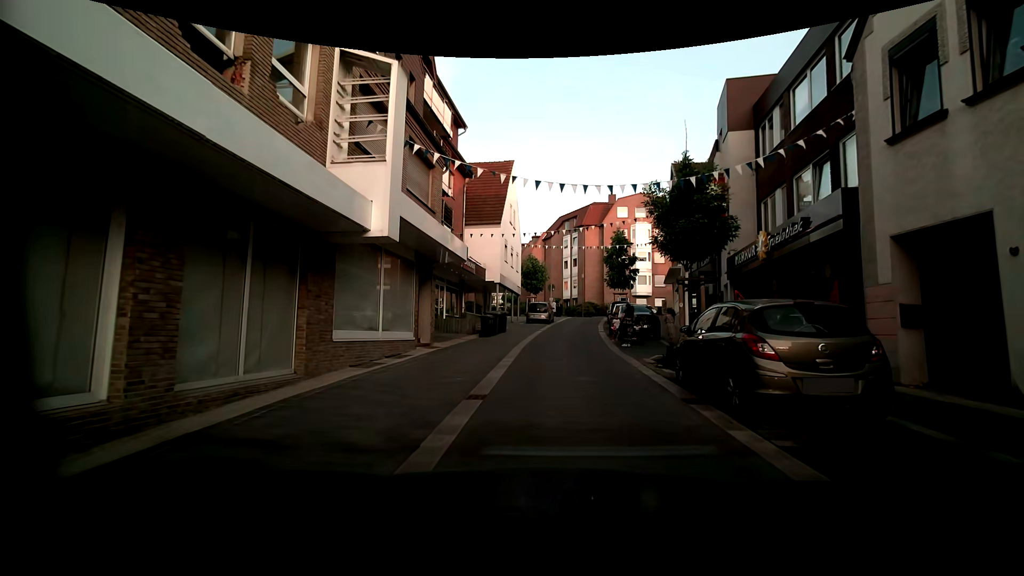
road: residential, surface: paving_stones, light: Day
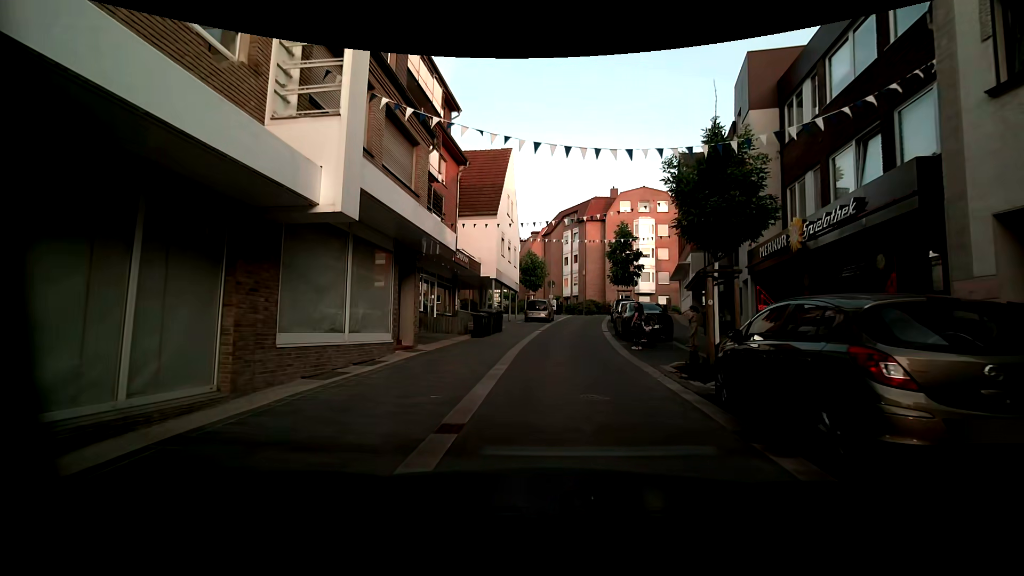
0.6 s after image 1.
(0.0, +2.1) m; -2°
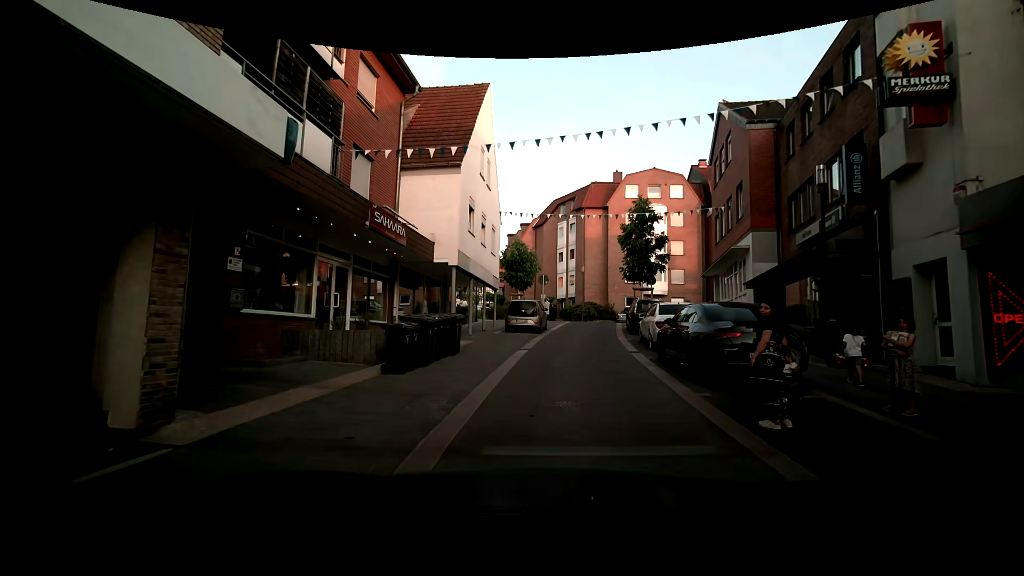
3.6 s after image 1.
(+0.2, +9.8) m; +4°
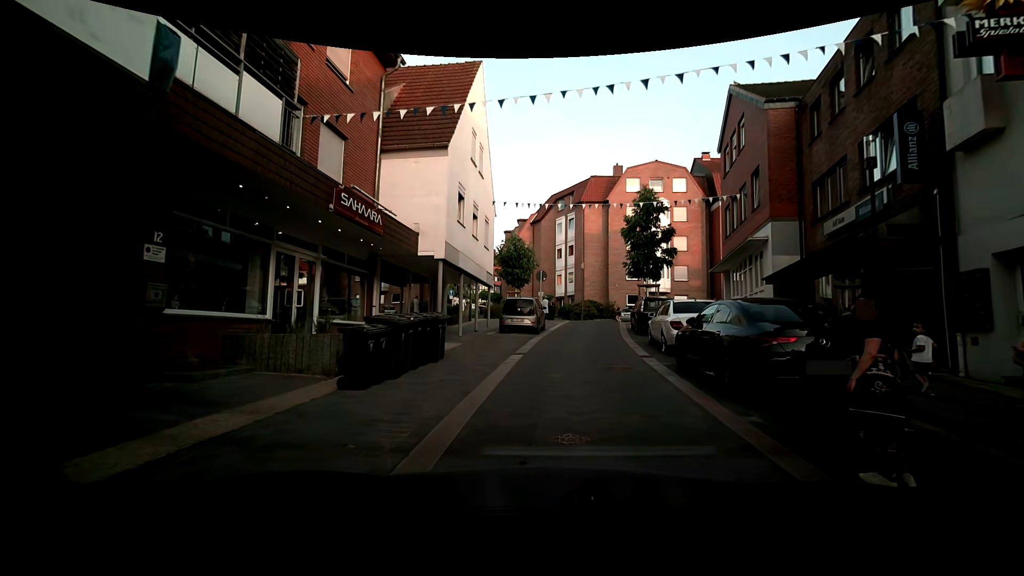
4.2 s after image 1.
(0.0, +1.9) m; +1°
